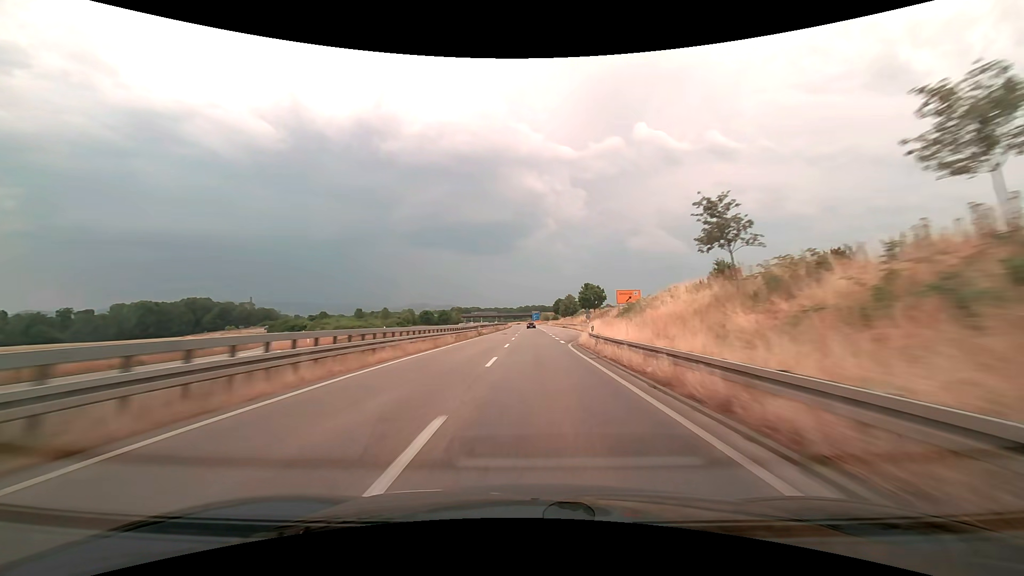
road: trunk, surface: asphalt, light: Day
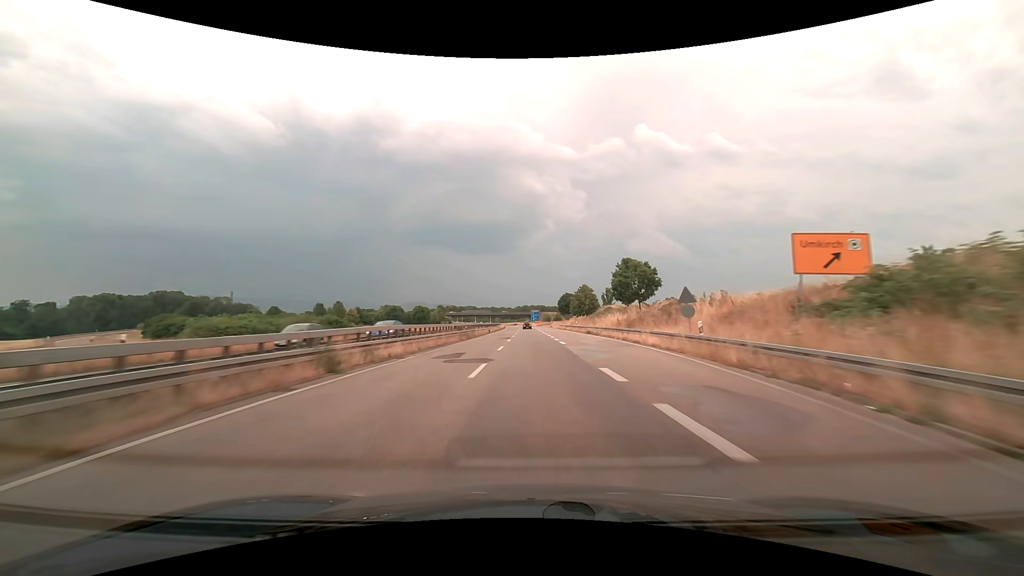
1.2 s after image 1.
(+0.1, +38.8) m; 0°
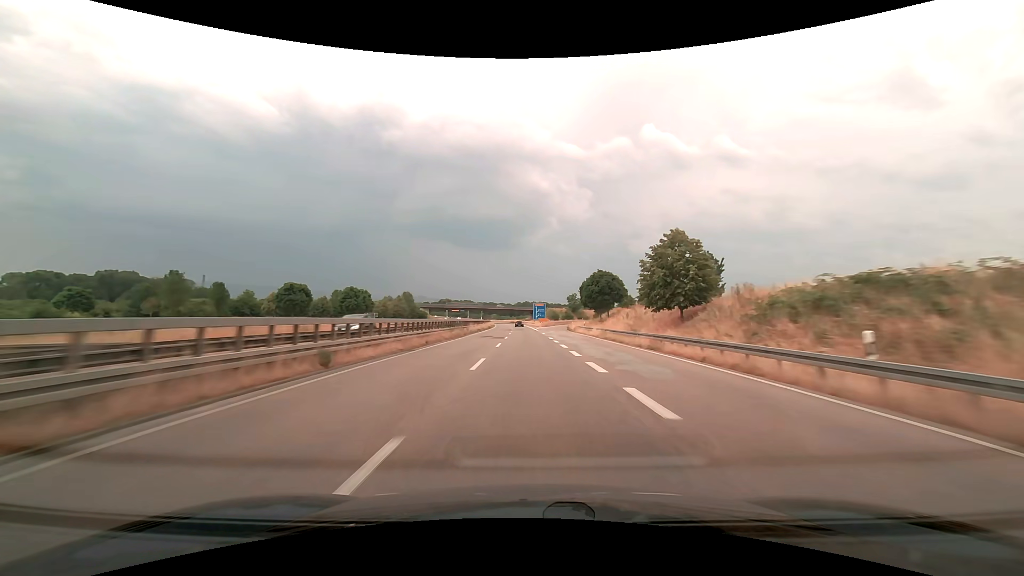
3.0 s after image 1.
(-0.1, +58.1) m; 0°
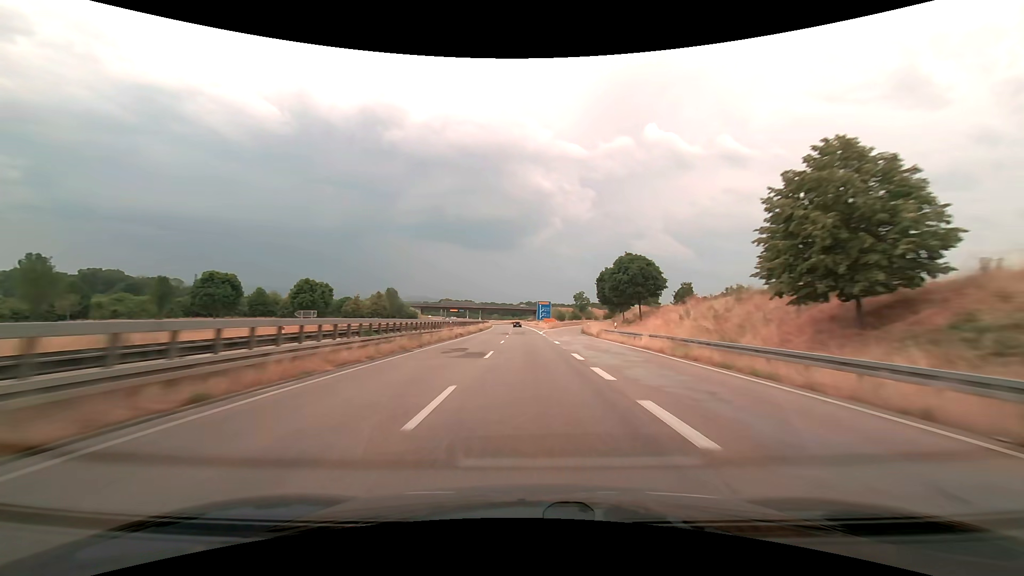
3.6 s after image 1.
(-0.1, +19.3) m; 0°
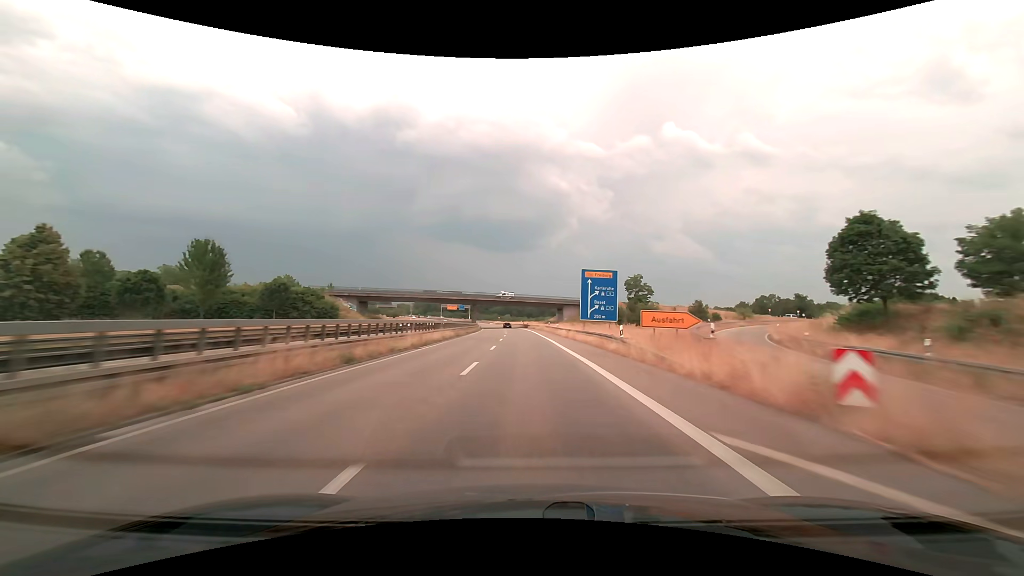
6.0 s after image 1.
(-1.1, +77.3) m; -2°
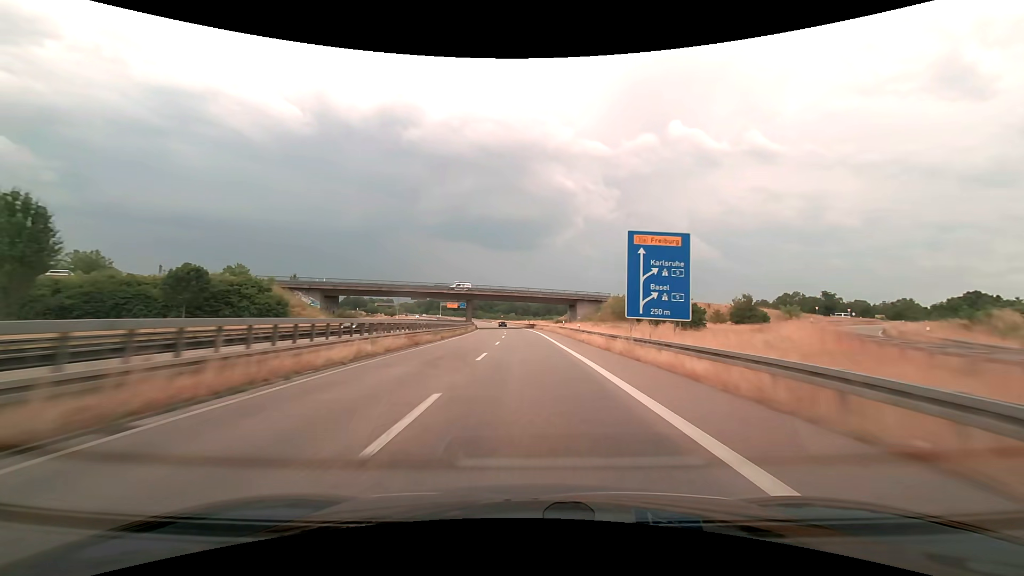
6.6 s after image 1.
(-0.1, +19.4) m; -1°
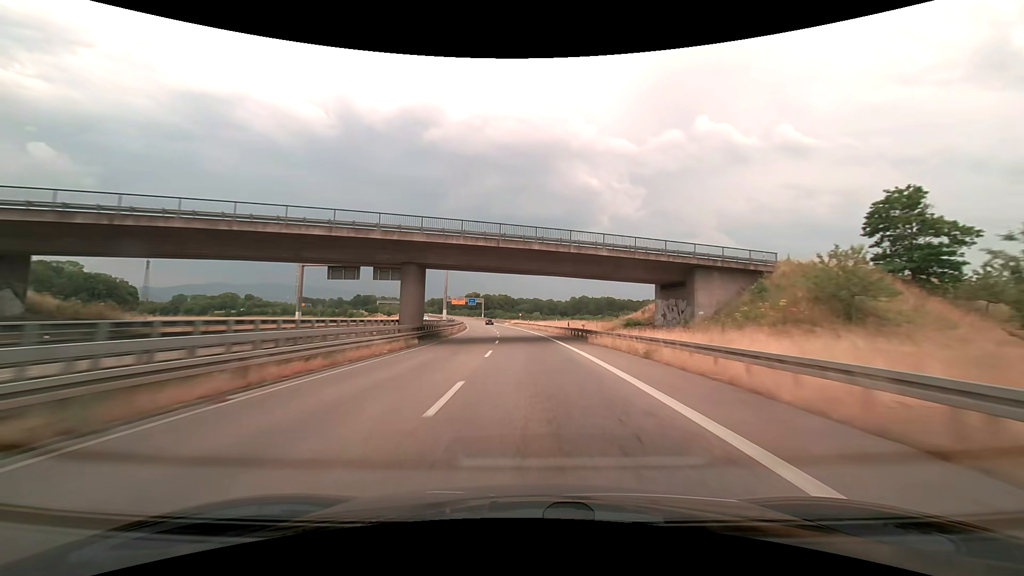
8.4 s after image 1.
(-1.2, +57.9) m; -3°
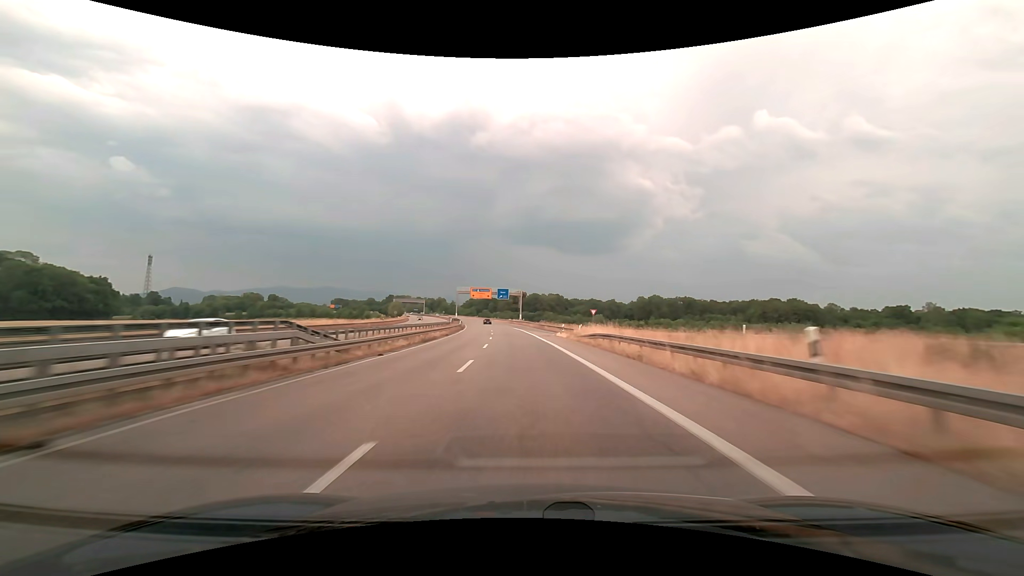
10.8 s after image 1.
(-3.8, +77.2) m; -6°
(0, +10) (0, +20) (-1, +30) (-1, +40) (-2, +50) (-3, +60) (-4, +70) (-5, +80) (-6, +90) (-7, +100) m
